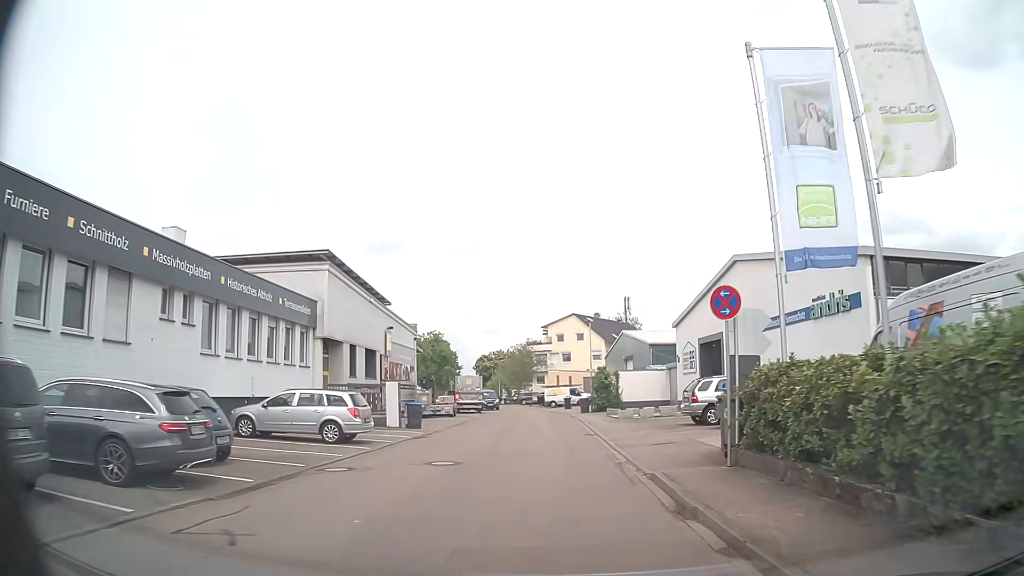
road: residential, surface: asphalt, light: Day
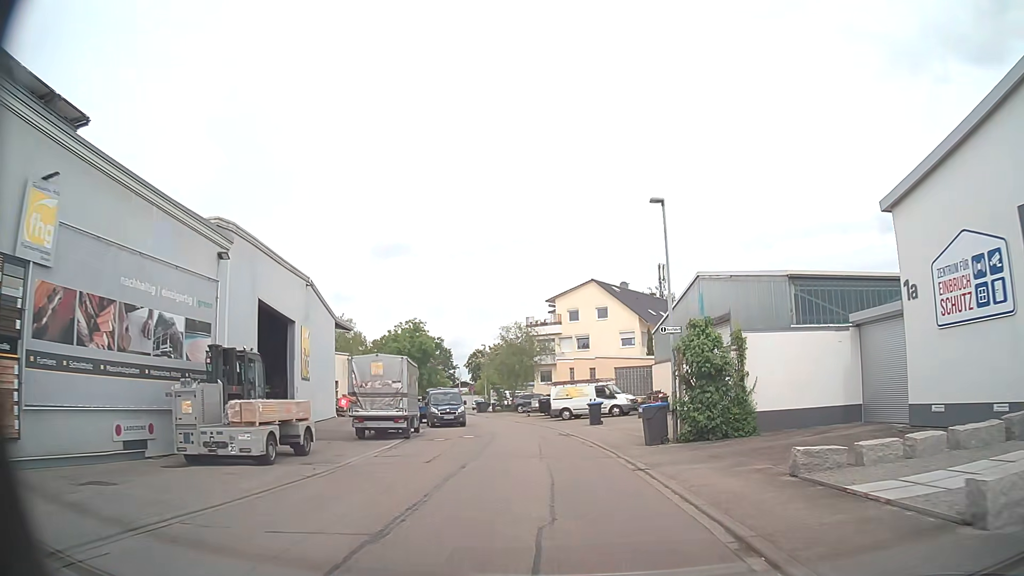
(-0.4, +29.7) m; -1°
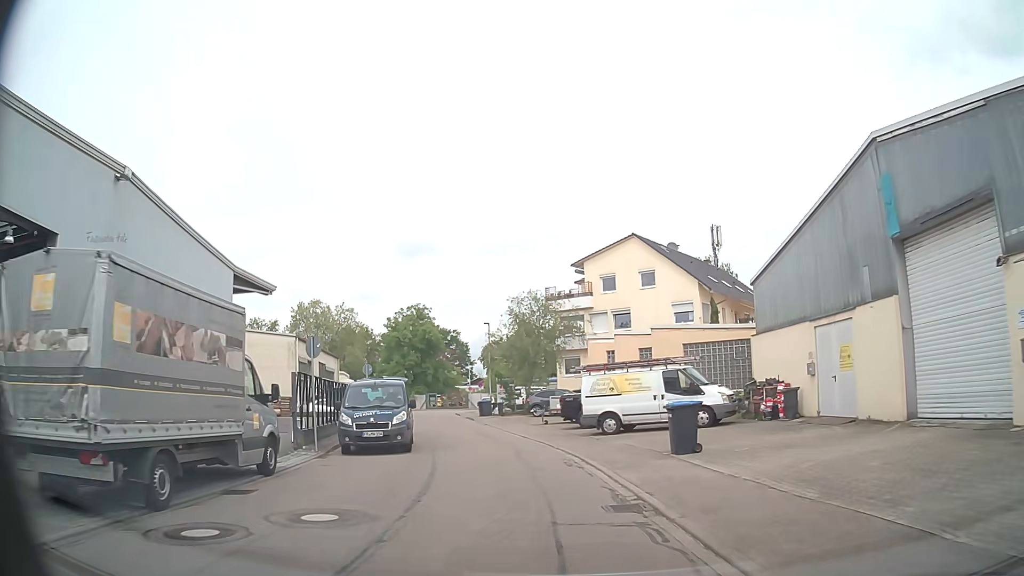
(-0.2, +17.4) m; -2°
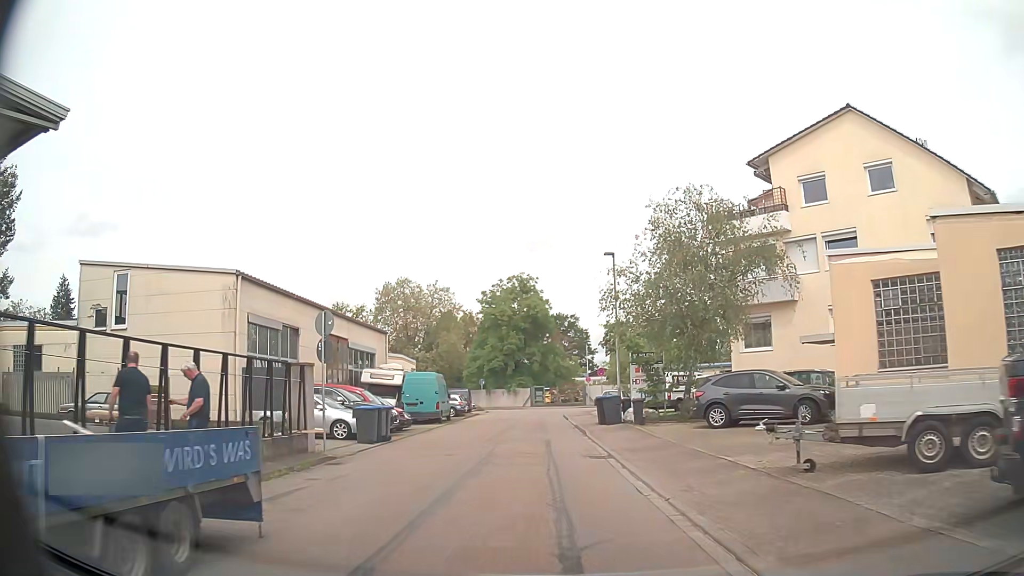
(-2.0, +21.4) m; -9°
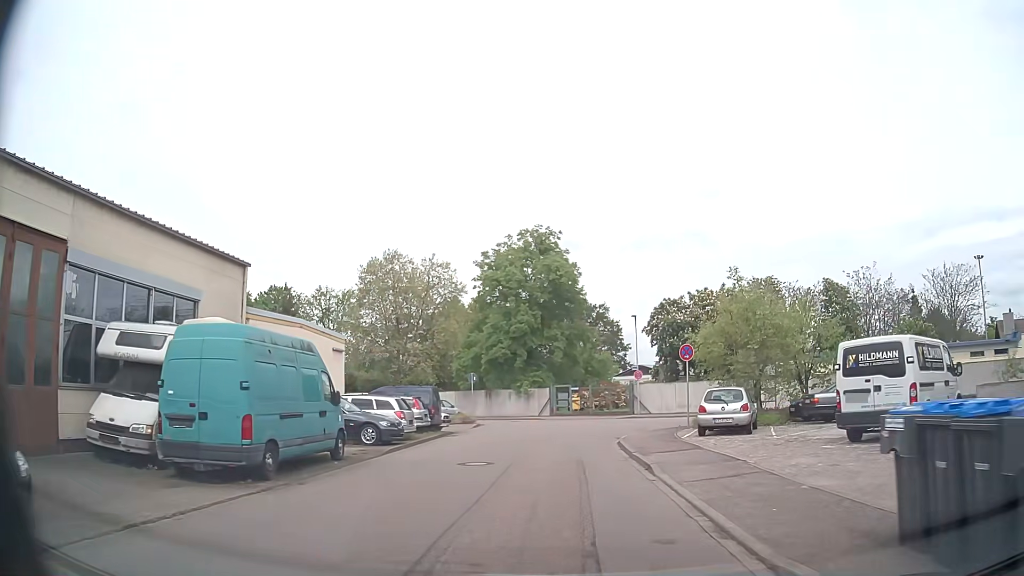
(-0.9, +23.5) m; -4°
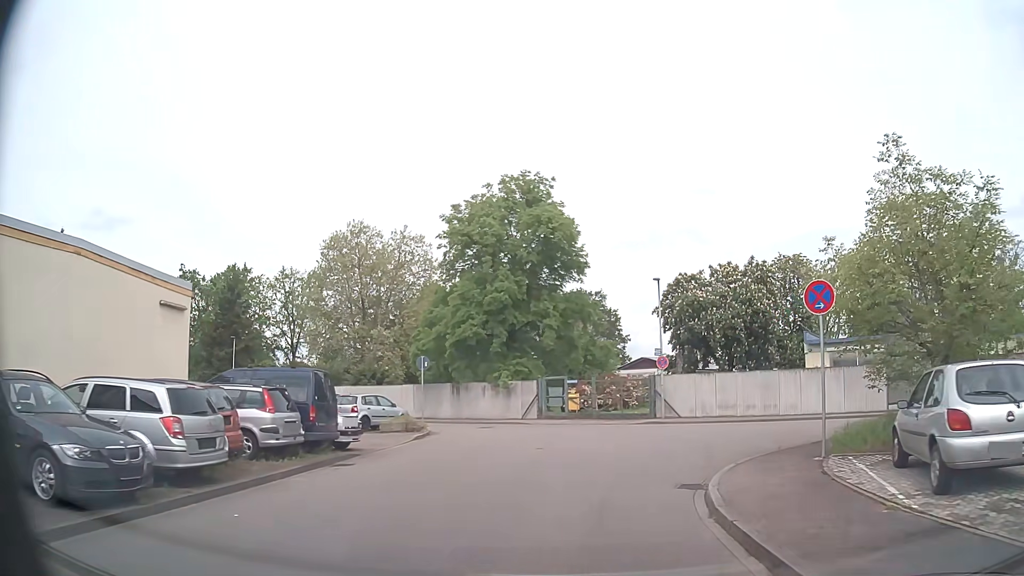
(+0.2, +13.0) m; +1°
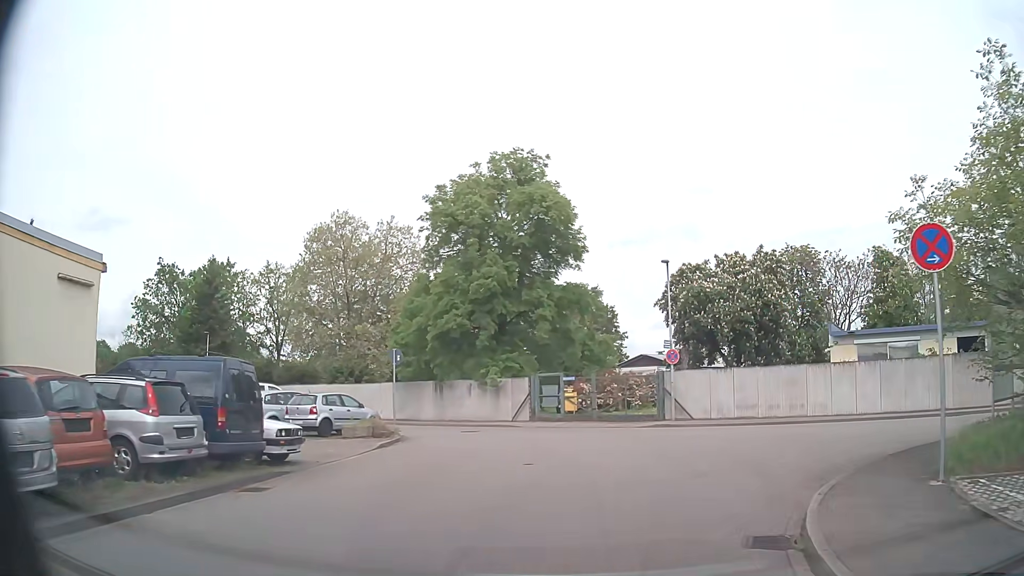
(+0.1, +4.0) m; +1°
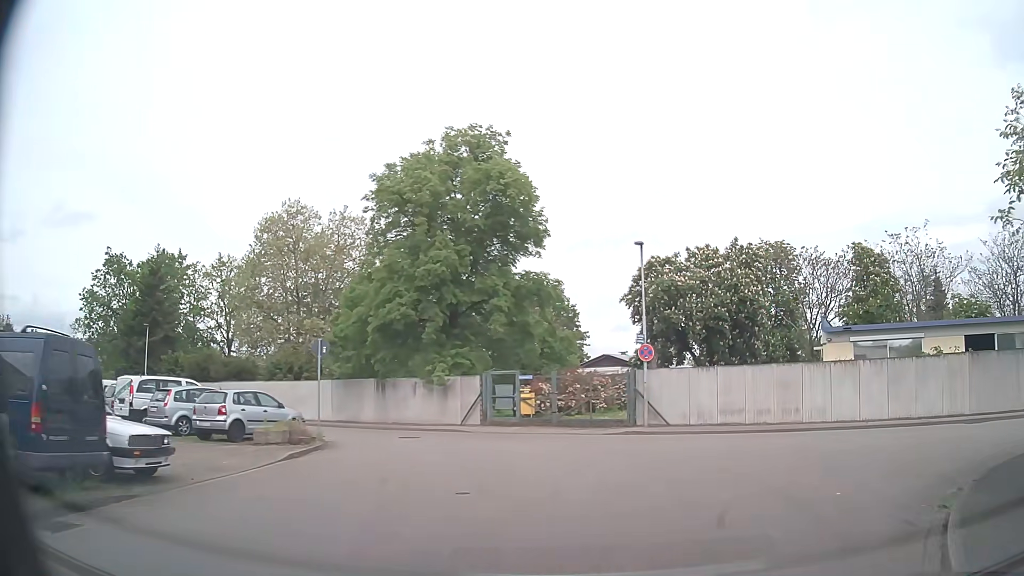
(+0.1, +3.7) m; +3°
(+2, +10) (+2, +19) (-5, +26) (-14, +31) (-22, +36) (-31, +41) (-40, +46) (-48, +51) (-57, +56) (-66, +61) m
